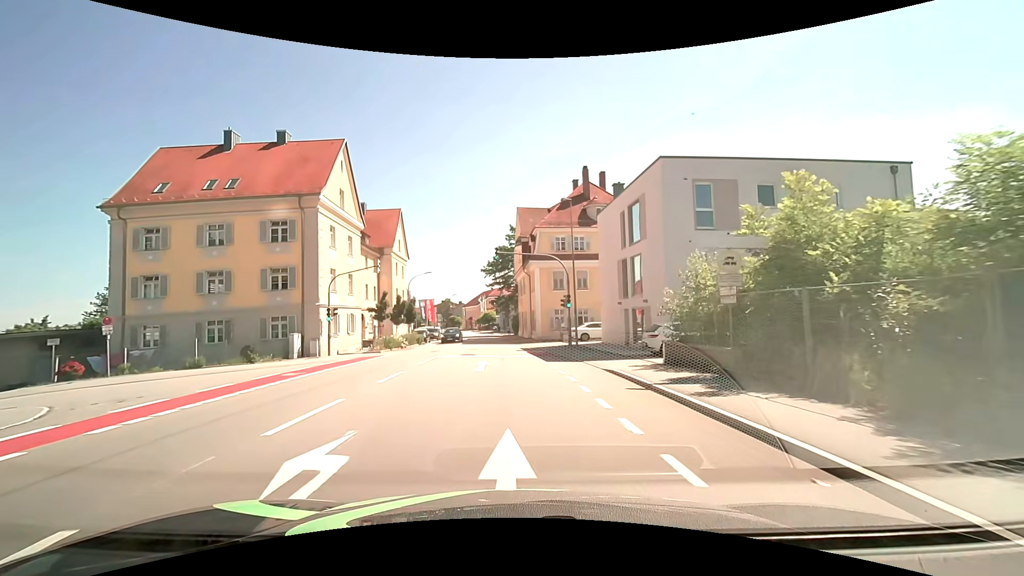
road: tertiary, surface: asphalt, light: Day
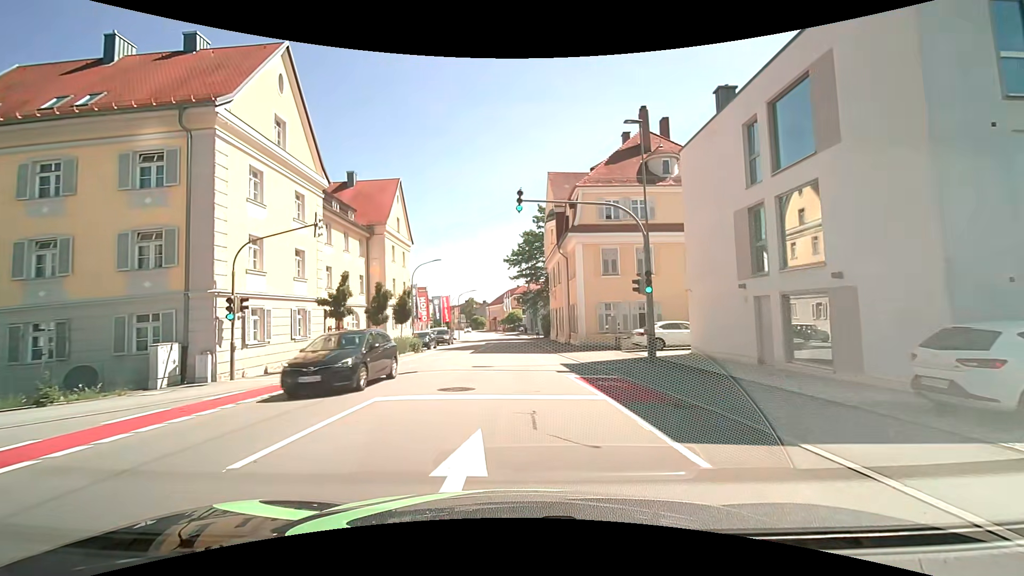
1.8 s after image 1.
(-0.3, +13.5) m; -3°
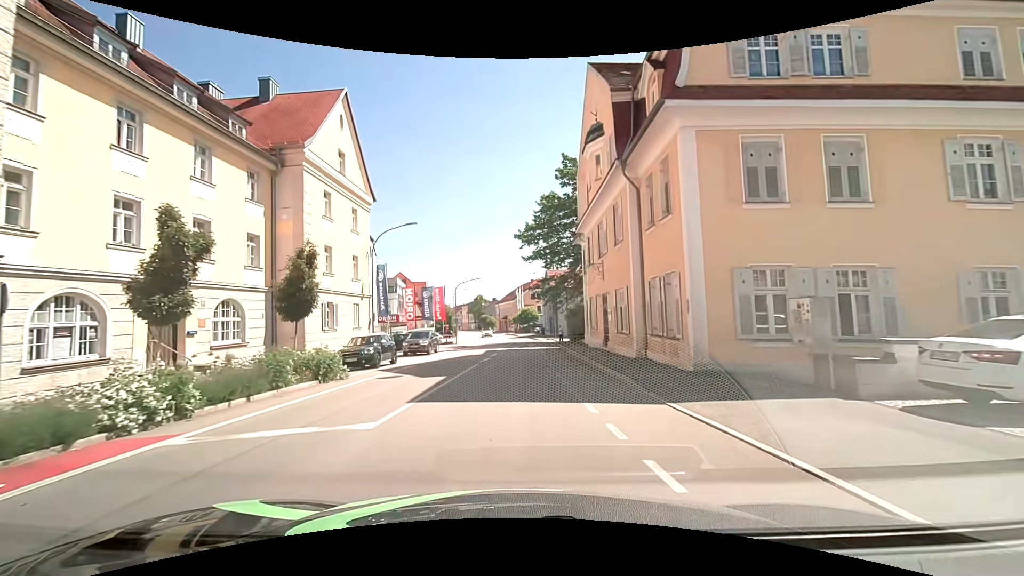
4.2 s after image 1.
(-0.2, +18.7) m; -2°
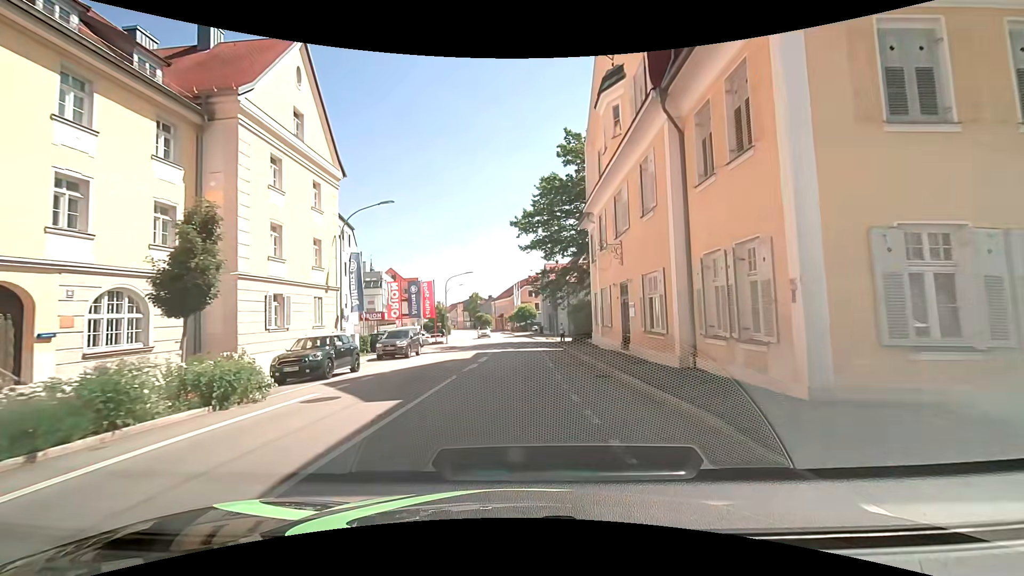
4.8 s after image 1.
(+0.1, +5.4) m; +1°
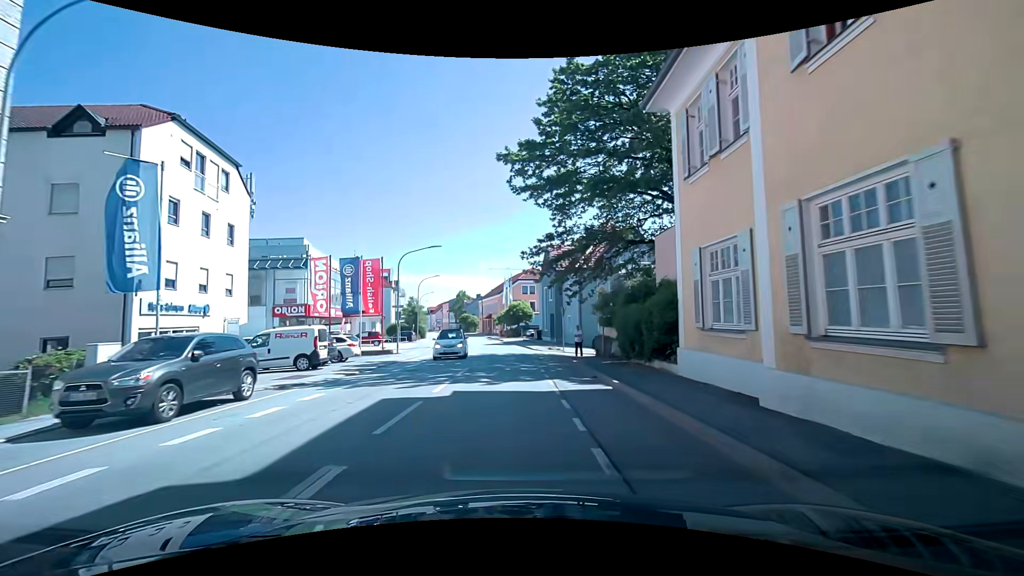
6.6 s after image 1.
(+0.2, +18.6) m; +1°
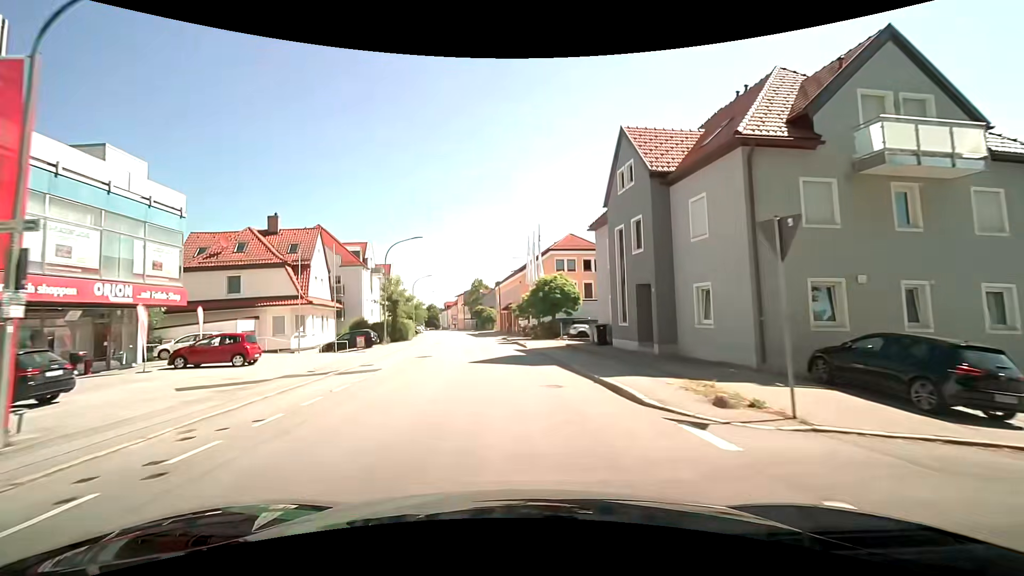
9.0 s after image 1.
(-0.4, +28.5) m; -3°
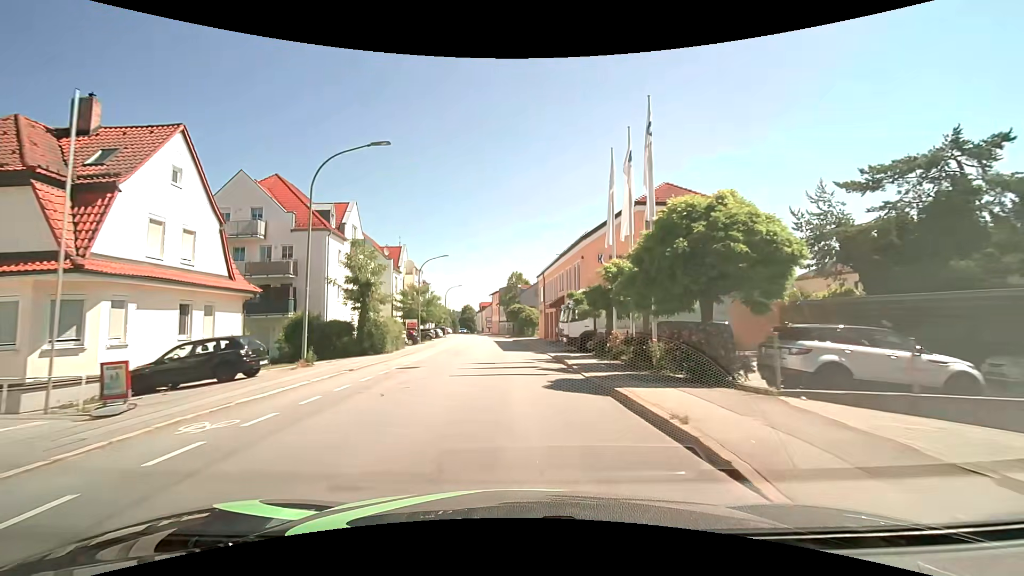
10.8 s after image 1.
(-1.2, +22.9) m; -5°
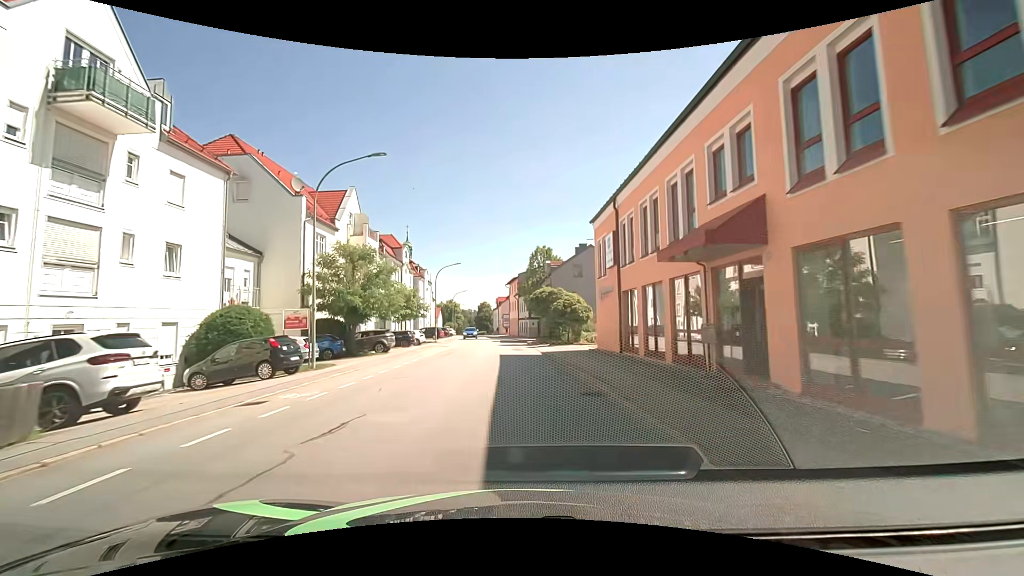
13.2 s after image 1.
(-0.6, +29.4) m; -2°
